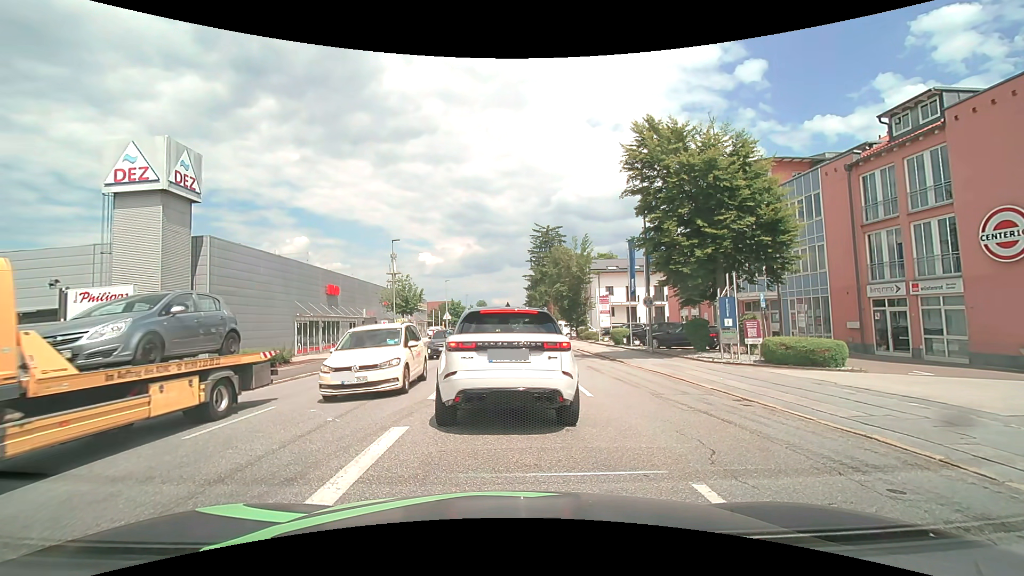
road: tertiary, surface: asphalt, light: Day
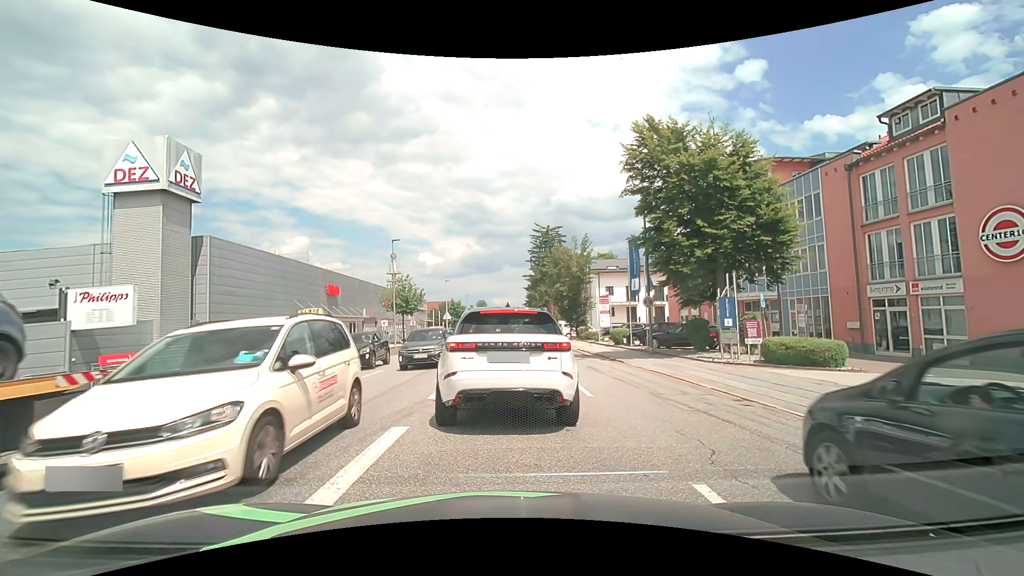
(0.0, 0.0) m; 0°
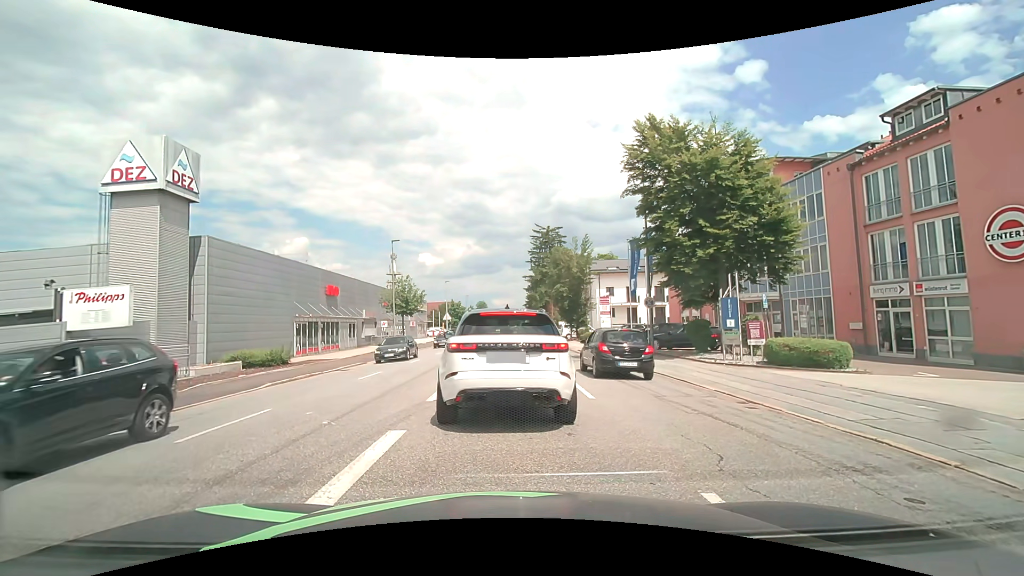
(0.0, +0.2) m; 0°
